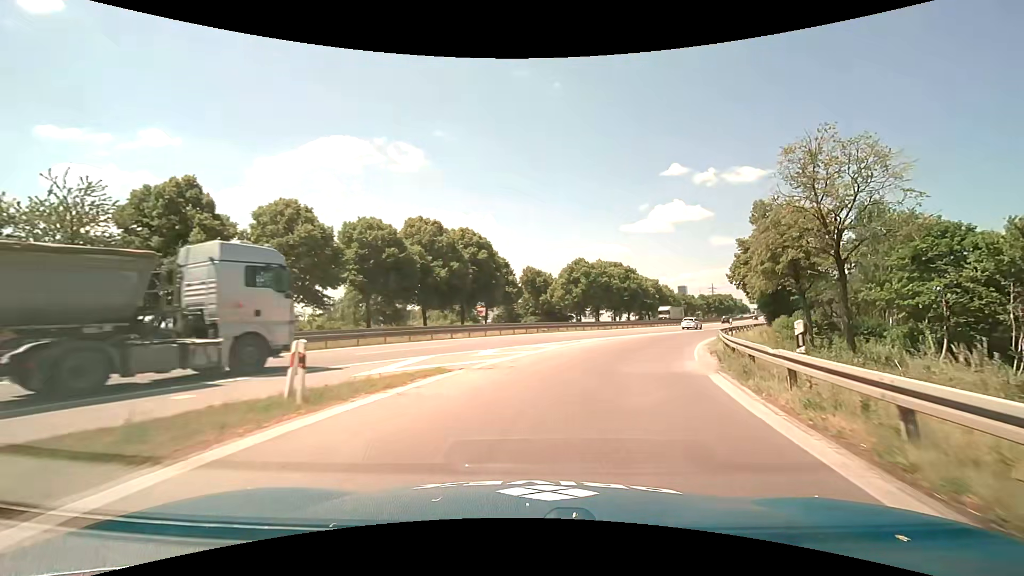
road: motorway_link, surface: asphalt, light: Day
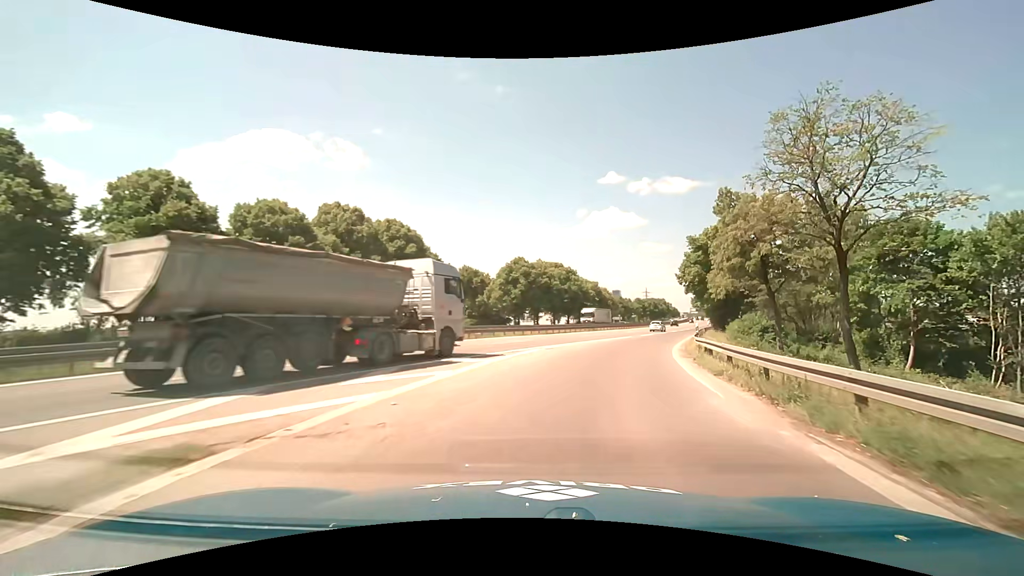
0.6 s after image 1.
(+0.4, +7.3) m; +7°
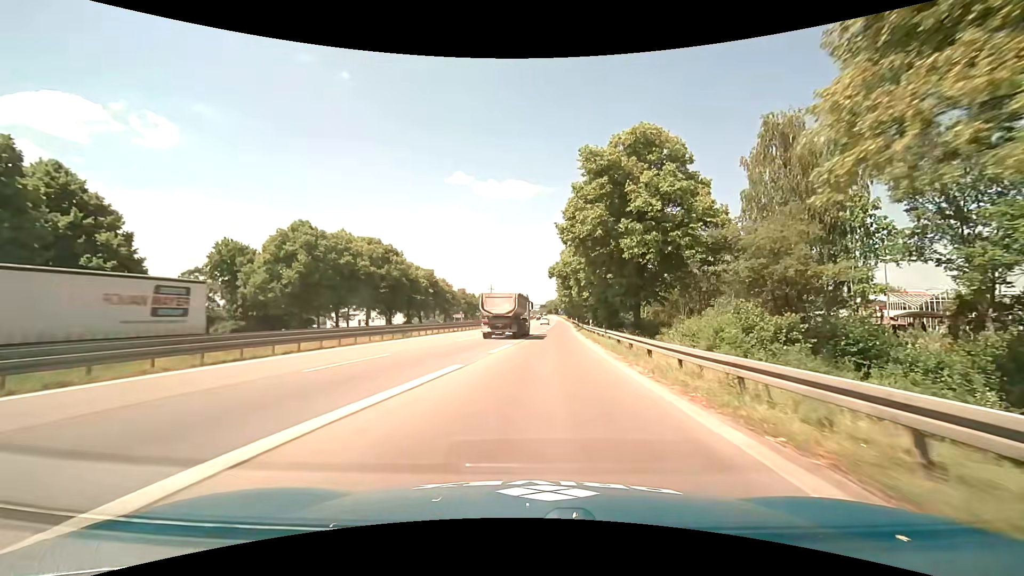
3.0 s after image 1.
(+6.5, +30.8) m; +18°
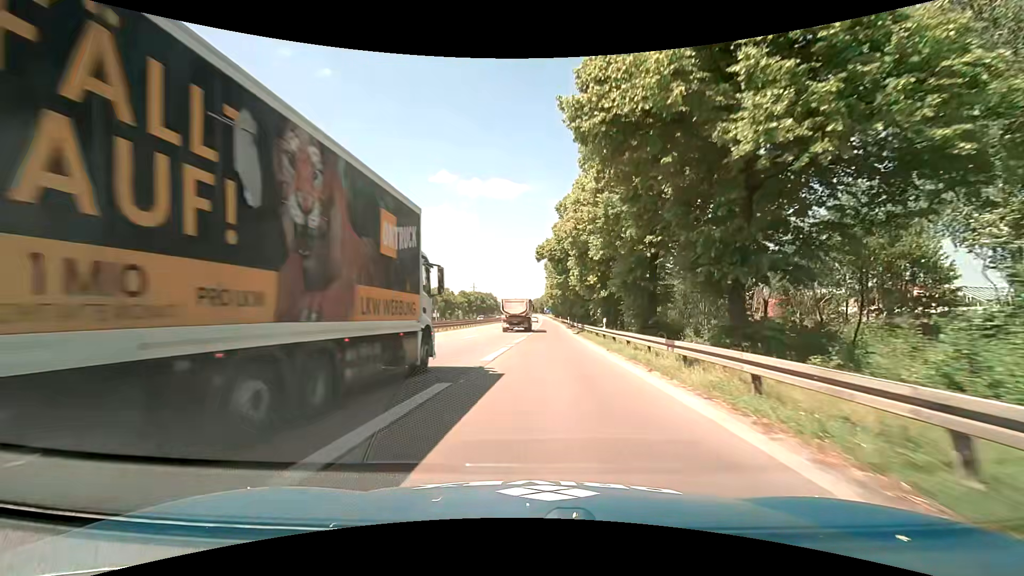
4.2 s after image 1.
(+0.5, +16.4) m; +3°
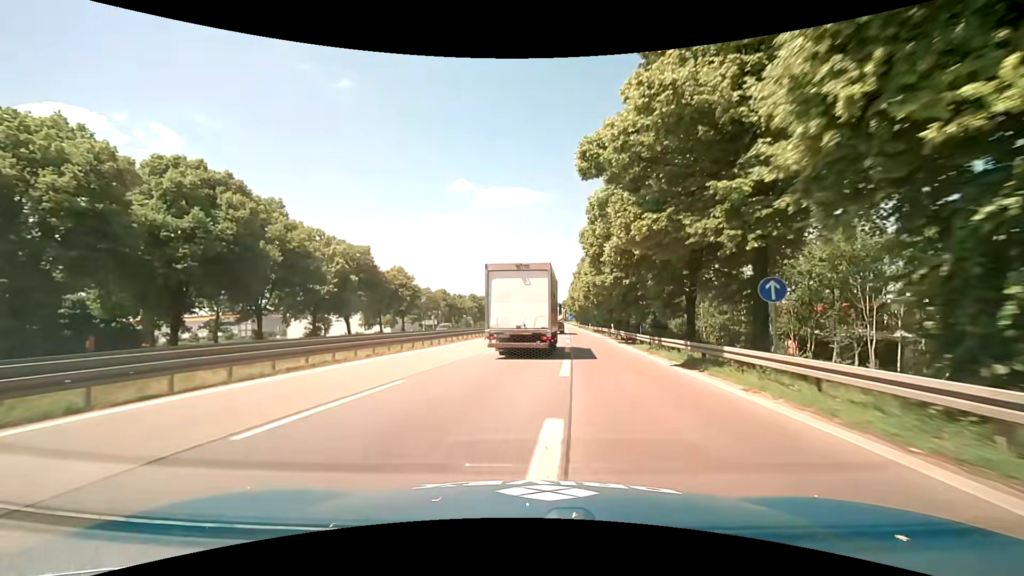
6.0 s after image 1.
(-0.5, +27.3) m; -3°
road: motorway
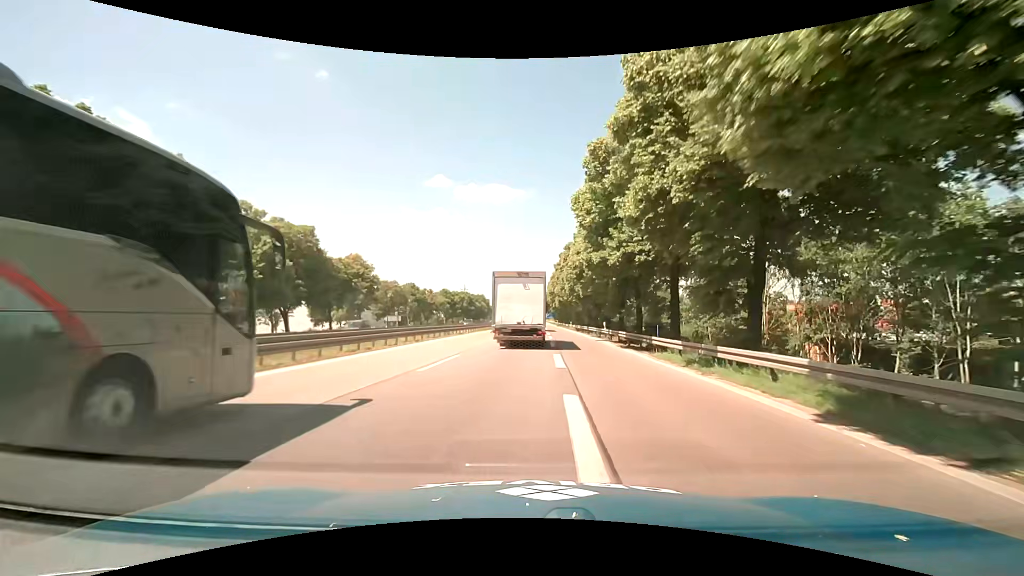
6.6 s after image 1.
(+0.2, +10.3) m; +3°
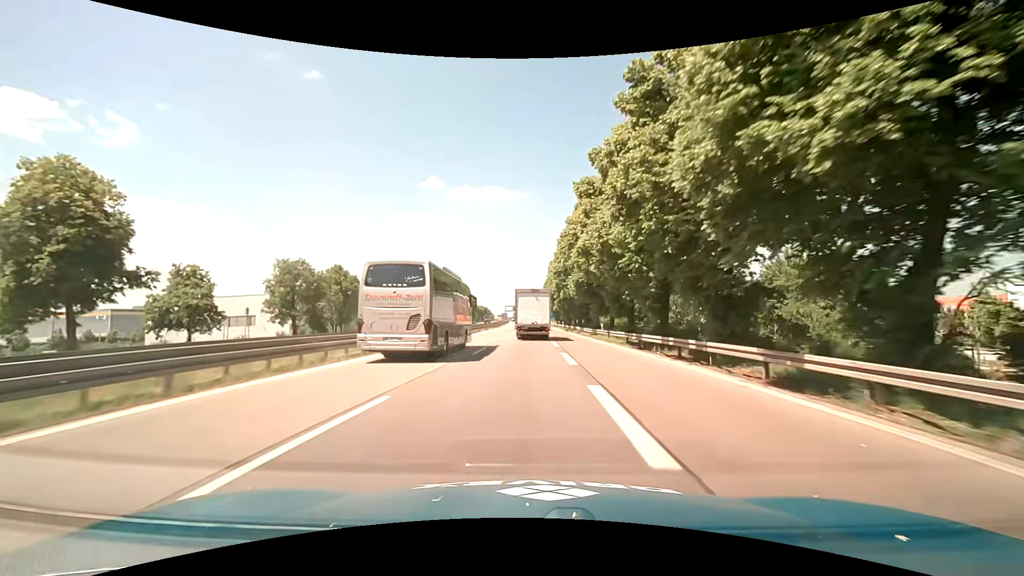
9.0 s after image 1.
(+1.1, +47.1) m; +1°
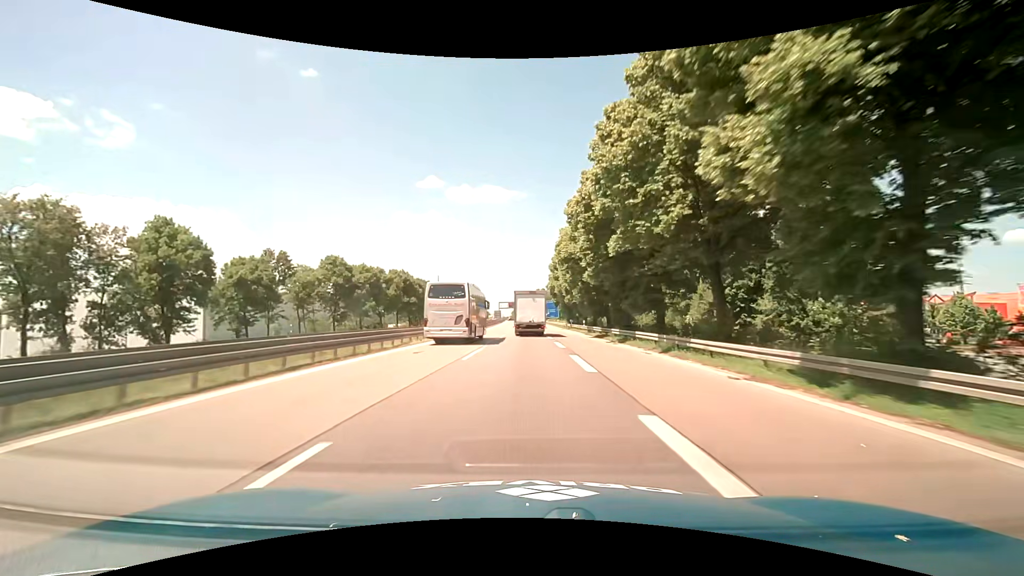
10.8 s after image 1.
(+0.1, +39.9) m; 0°
(0, +10) (0, +20) (0, +30) (0, +40) (-1, +50) (-1, +60) (-1, +70) (-1, +80) (-1, +90) (-1, +100) m
